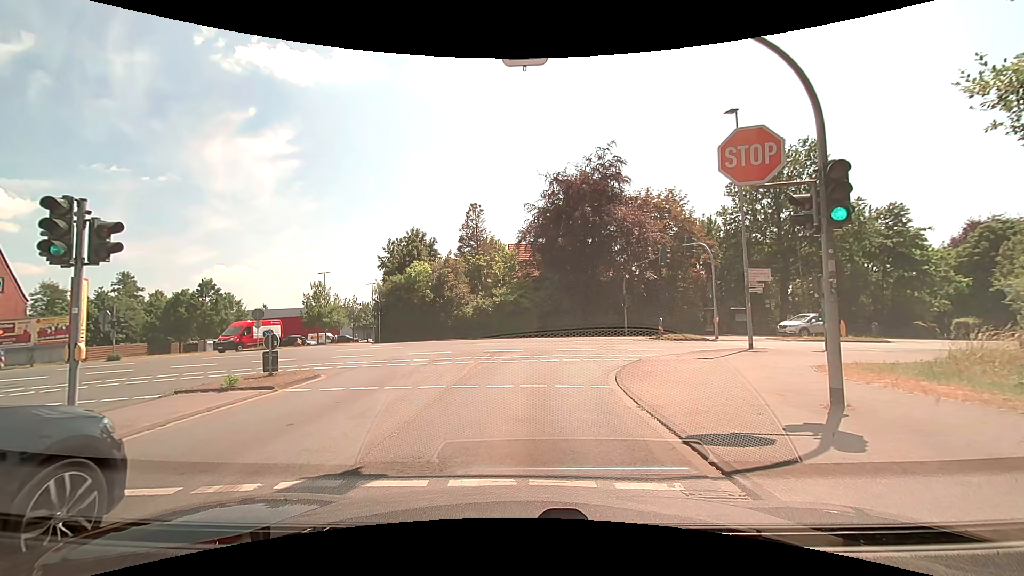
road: tertiary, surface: asphalt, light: Day
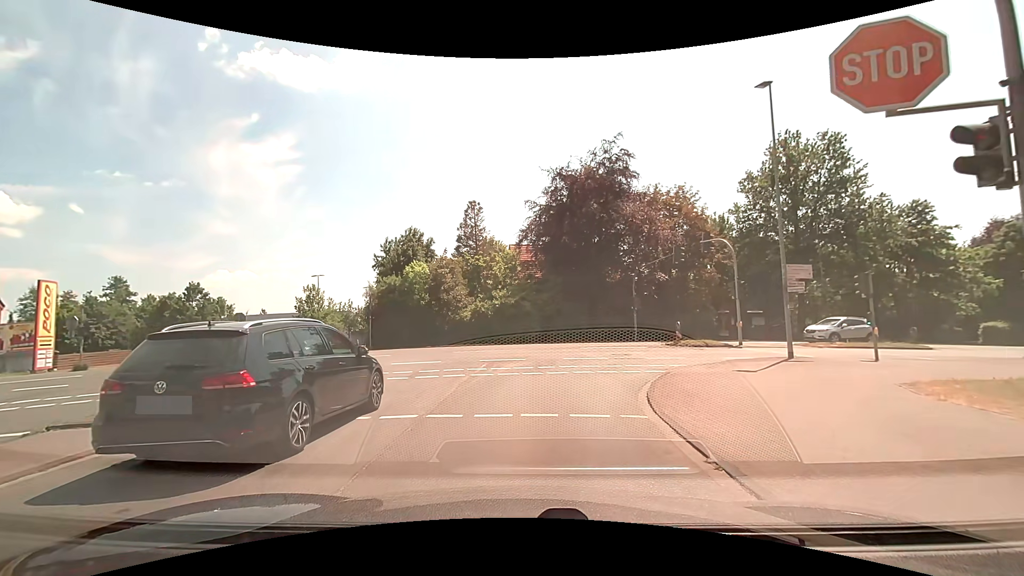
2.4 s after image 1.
(+0.1, +3.1) m; +2°
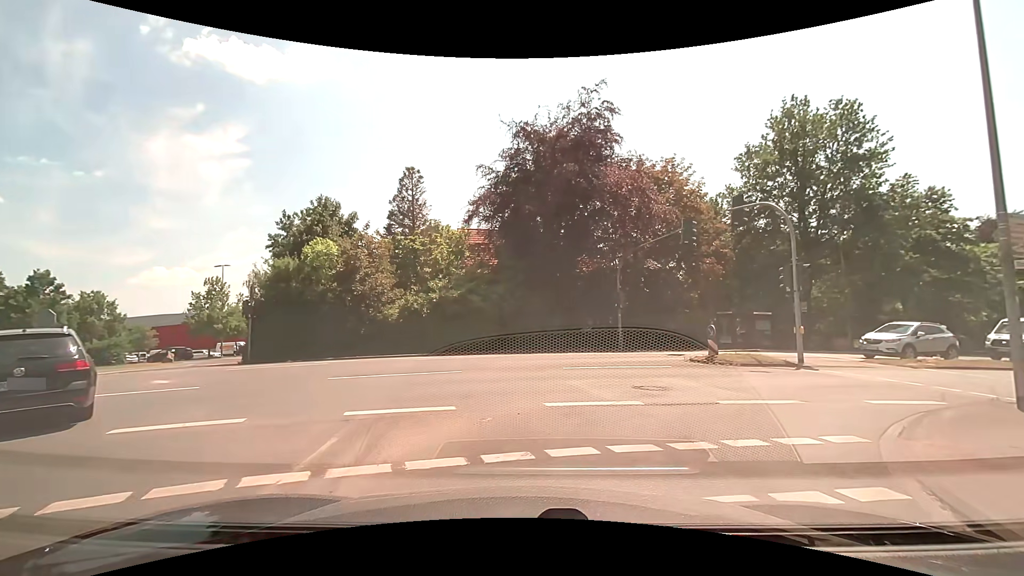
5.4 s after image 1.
(+0.2, +10.2) m; +5°
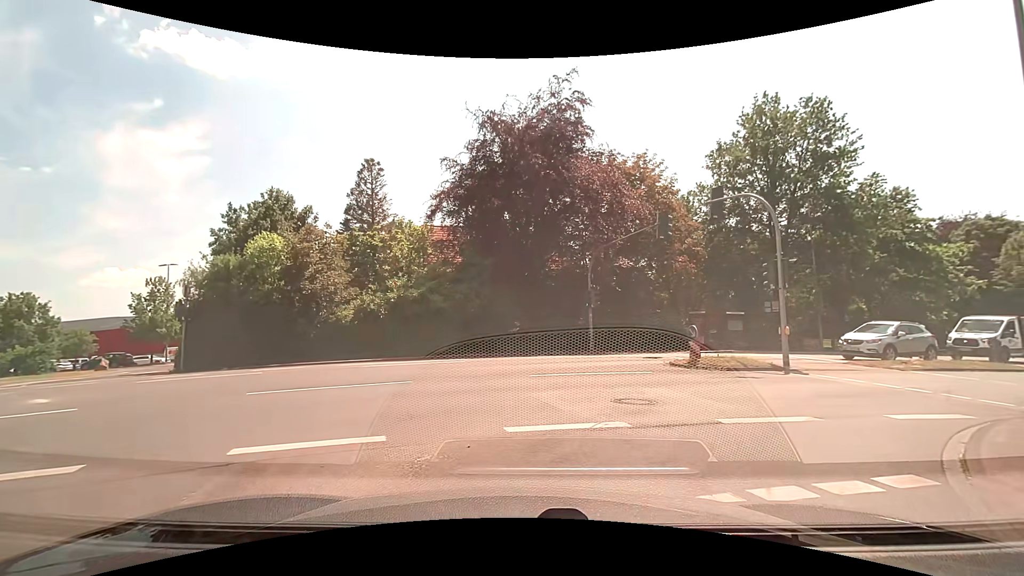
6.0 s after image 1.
(+0.1, +1.8) m; +4°
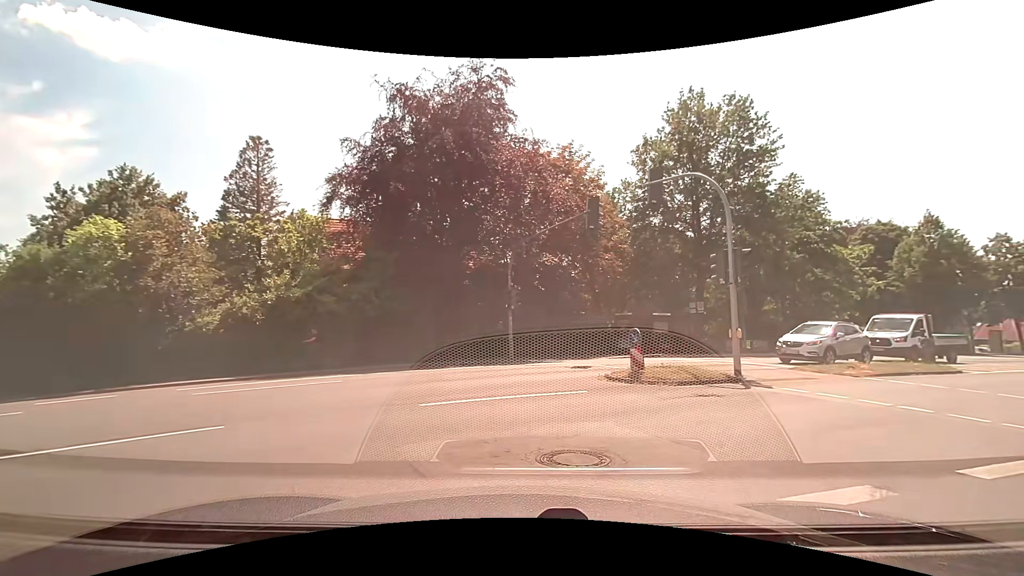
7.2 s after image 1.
(+0.2, +3.6) m; +8°
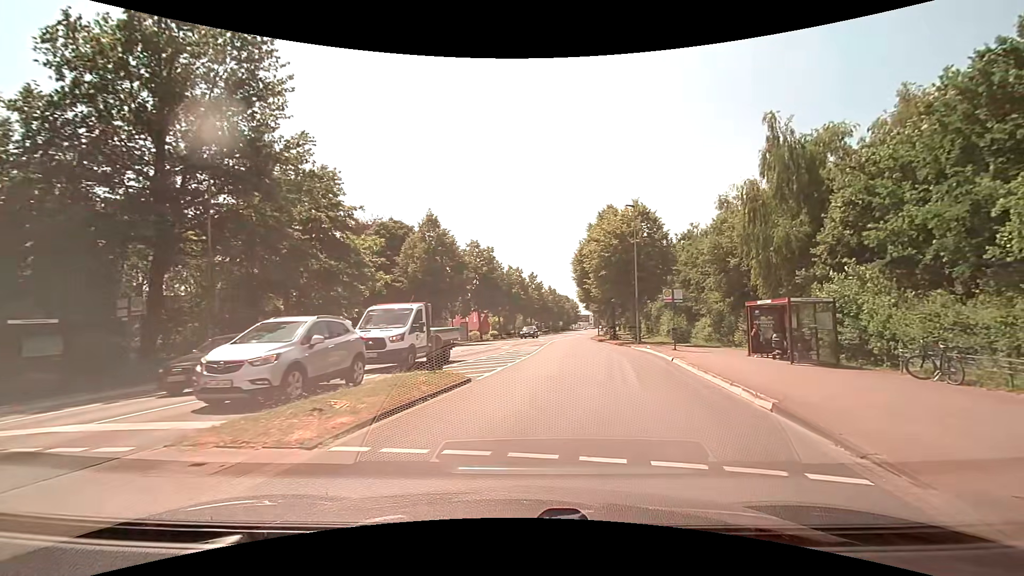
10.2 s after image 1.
(+5.2, +10.3) m; +50°
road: secondary
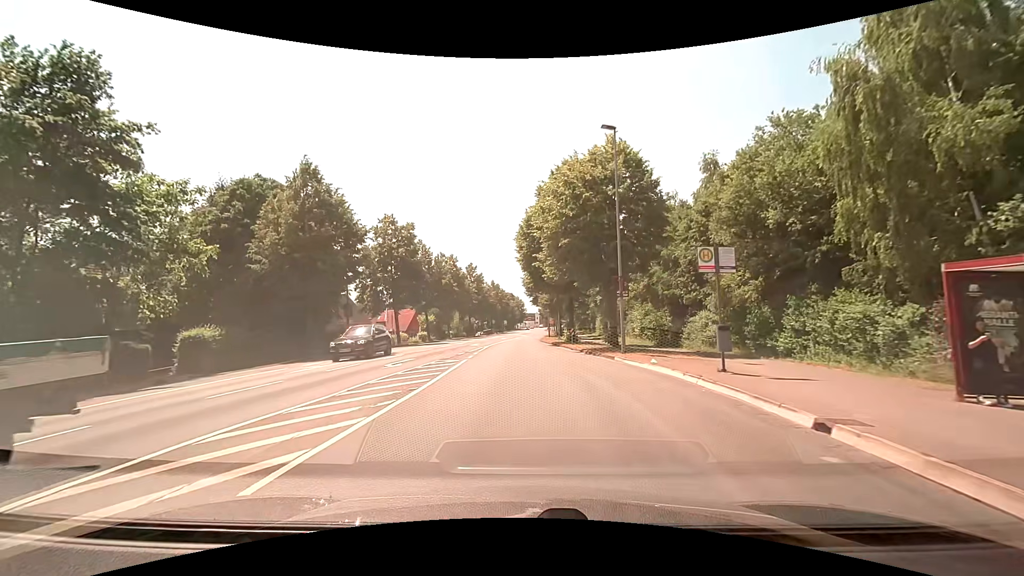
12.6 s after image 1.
(+1.3, +15.3) m; +6°
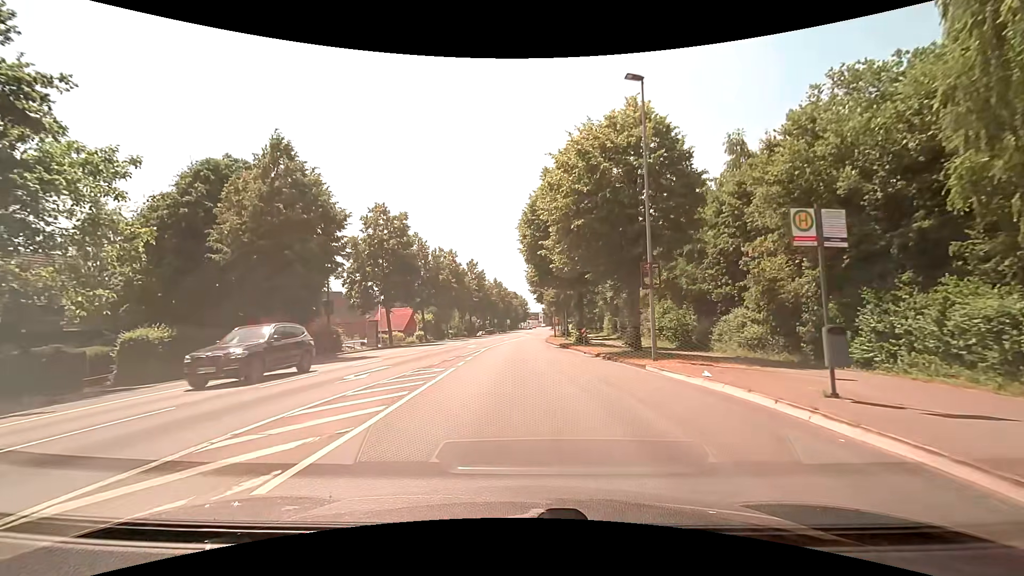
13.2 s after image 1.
(0.0, +4.6) m; 0°
(0, +10) (0, +20) (0, +30) (0, +40) (0, +50) (+1, +60) (+2, +70) (+3, +80) (+4, +90) (+4, +100) m
